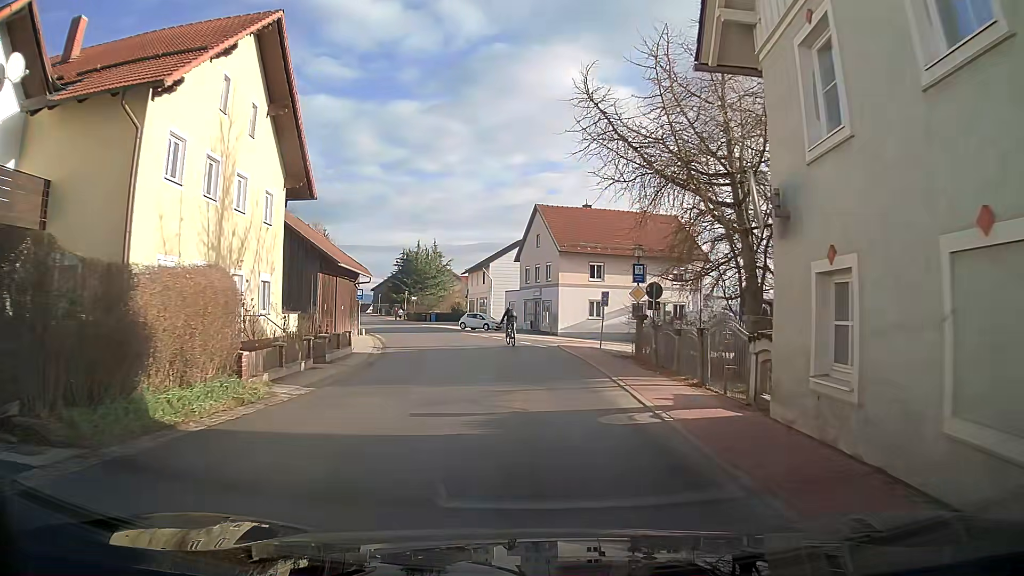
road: tertiary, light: Day
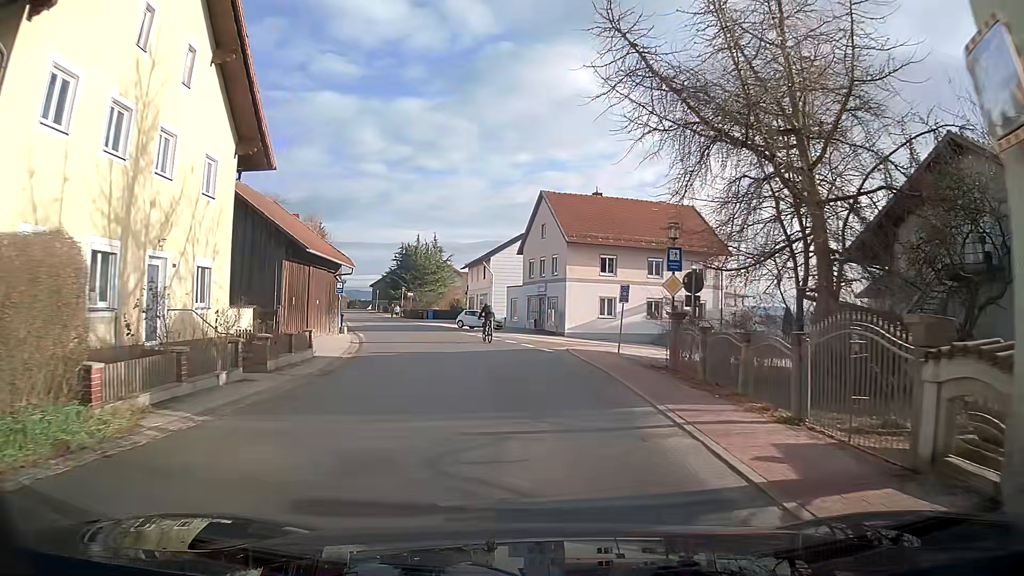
(0.0, +5.0) m; 0°
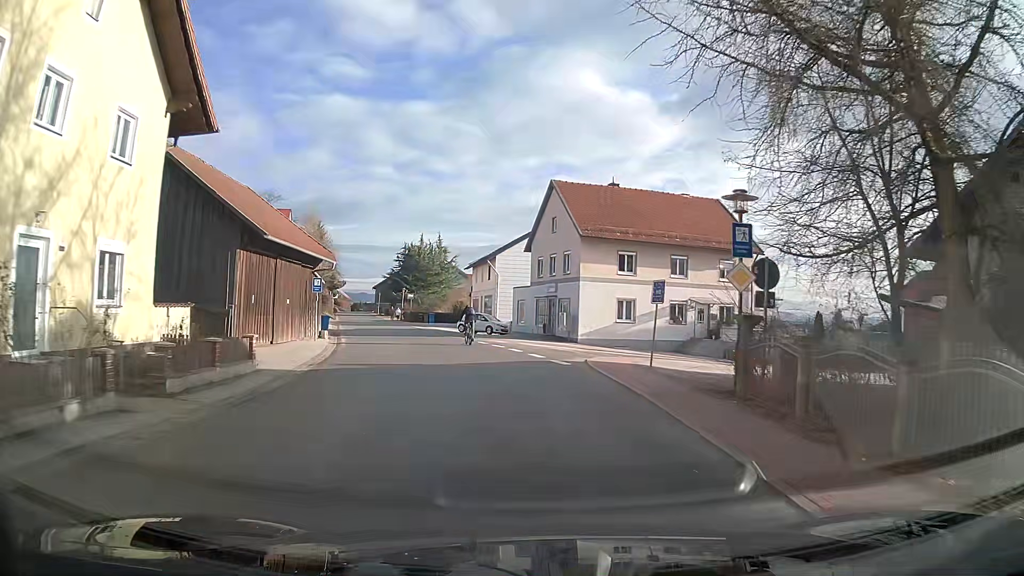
(0.0, +5.1) m; 0°
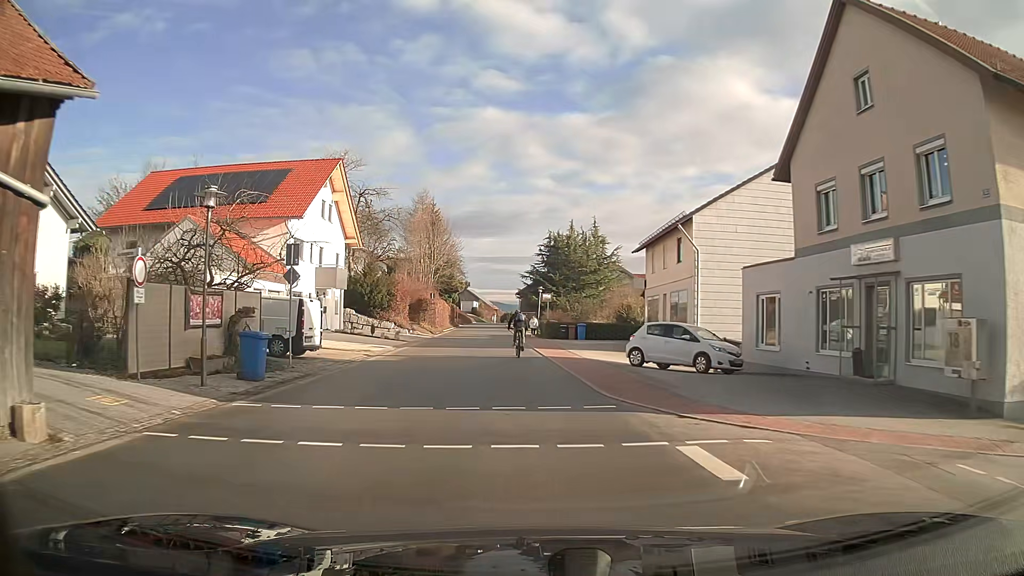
(-3.1, +27.2) m; -14°
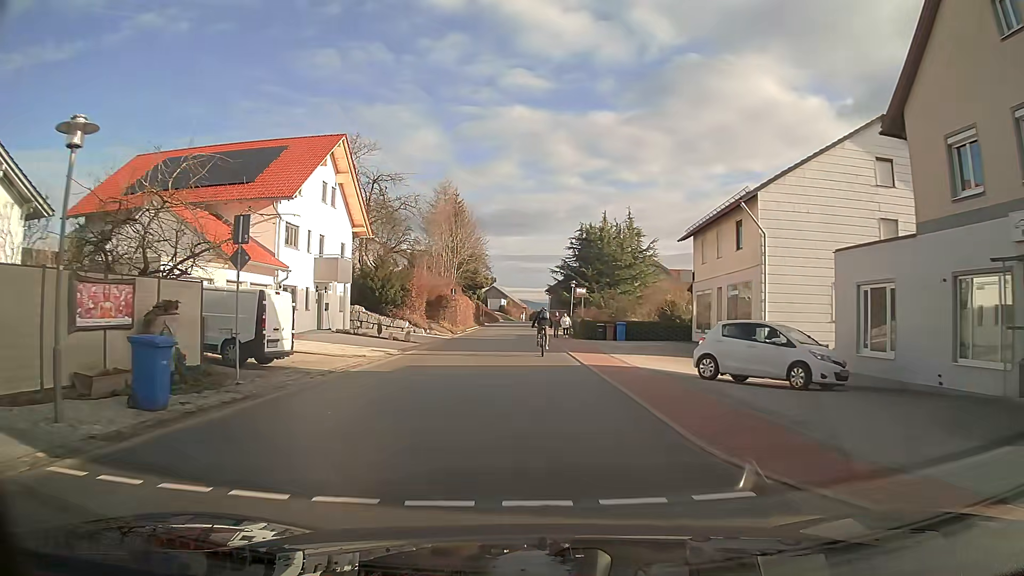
(-0.1, +5.5) m; -2°
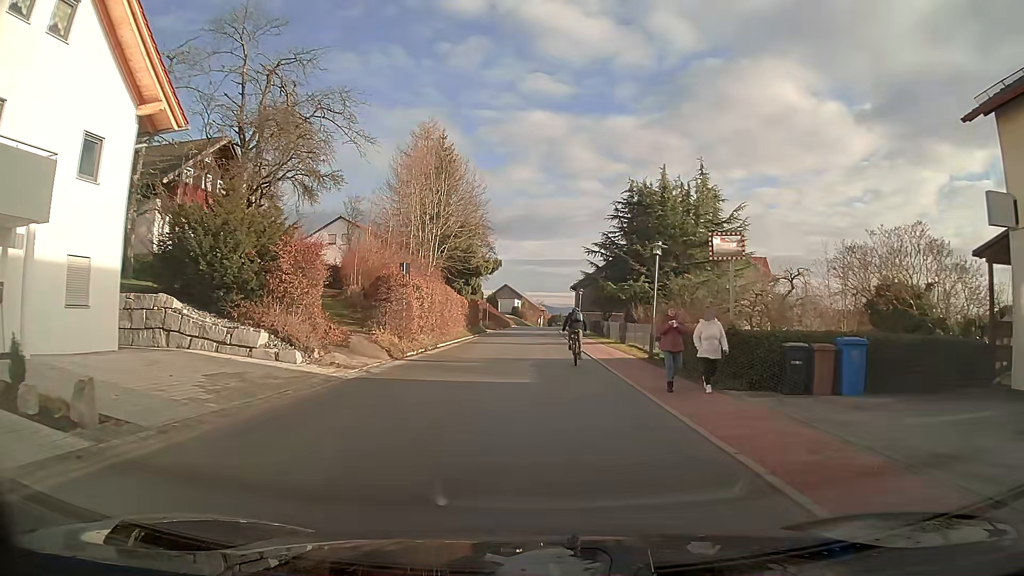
(-0.4, +26.5) m; -1°
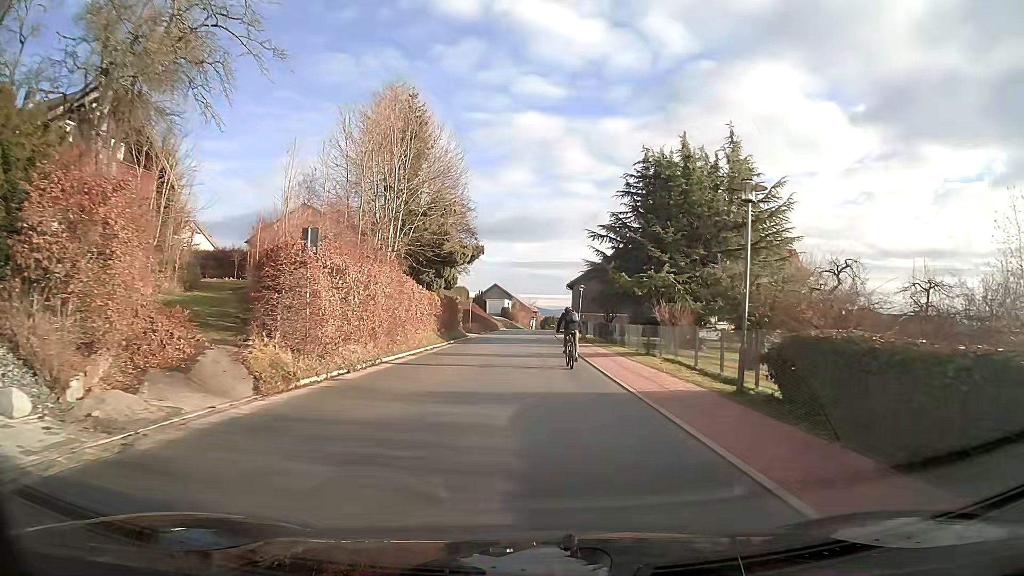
(+0.1, +10.4) m; +1°
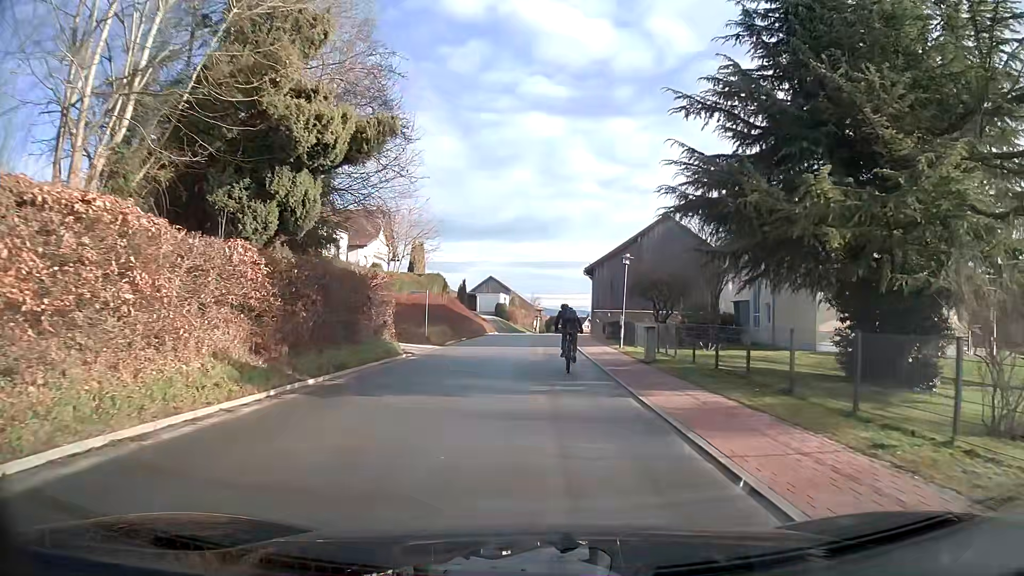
(-0.1, +24.3) m; -1°
